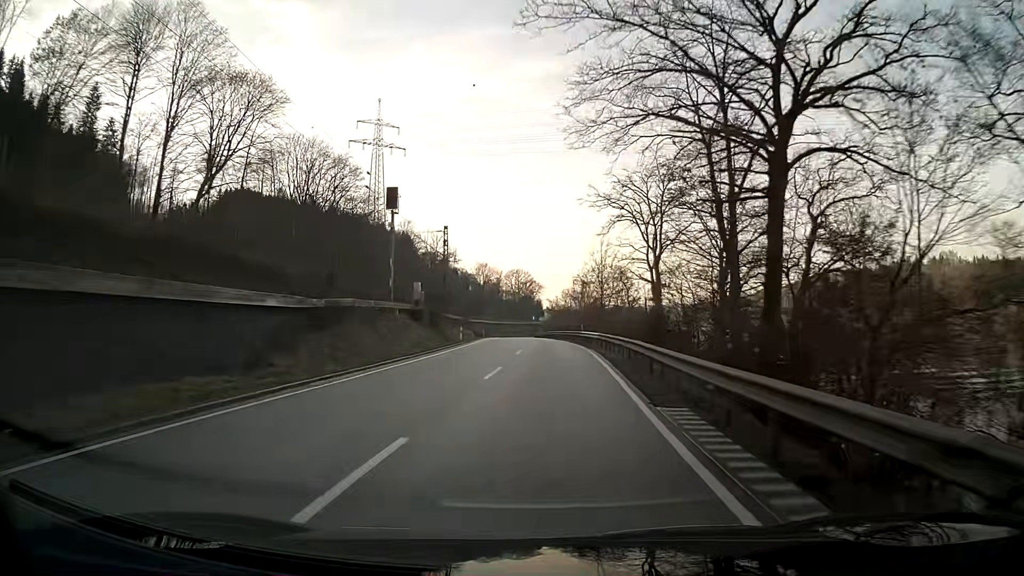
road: primary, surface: asphalt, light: Day
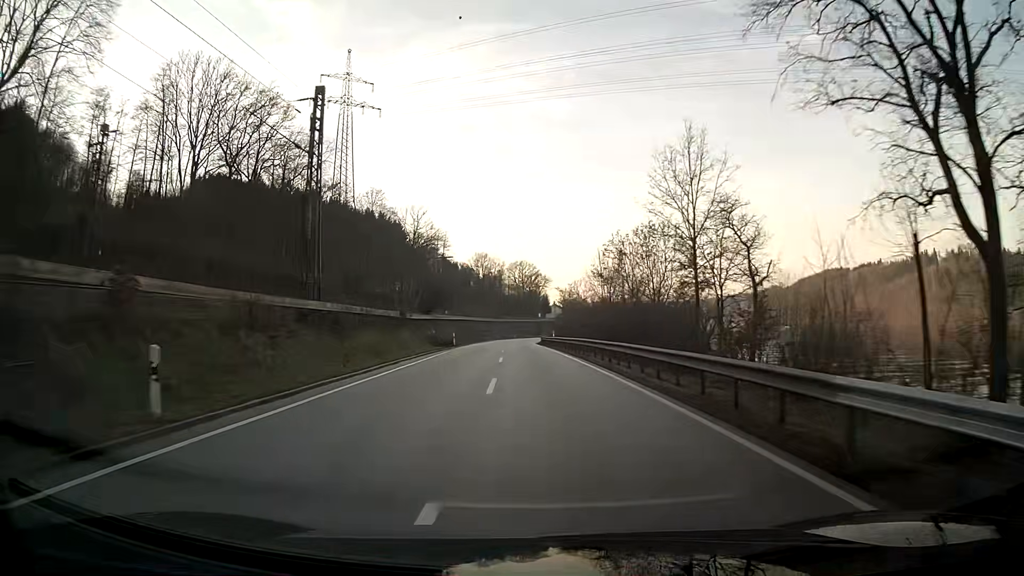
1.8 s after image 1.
(0.0, +38.5) m; 0°
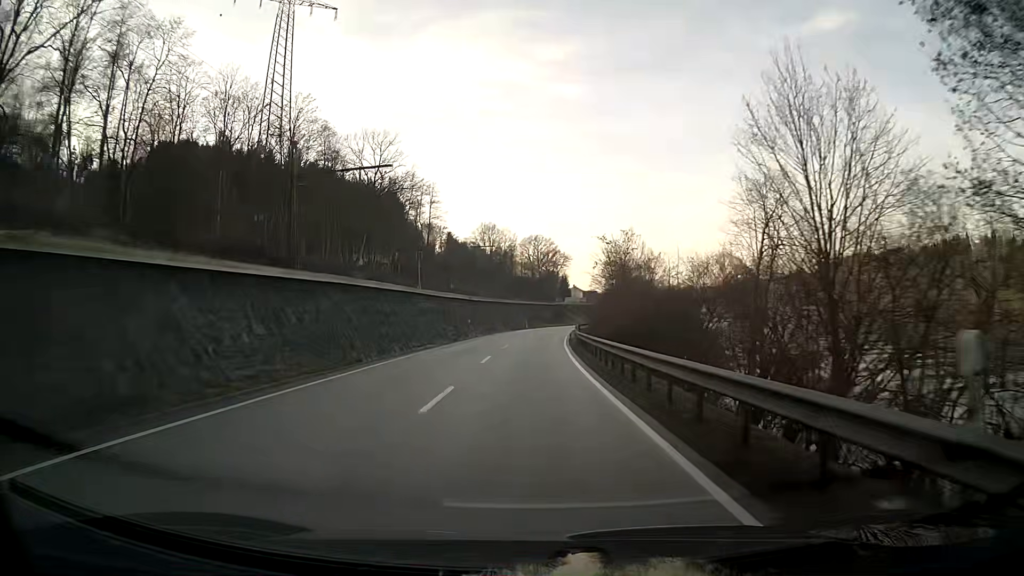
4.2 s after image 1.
(-0.8, +51.6) m; -1°
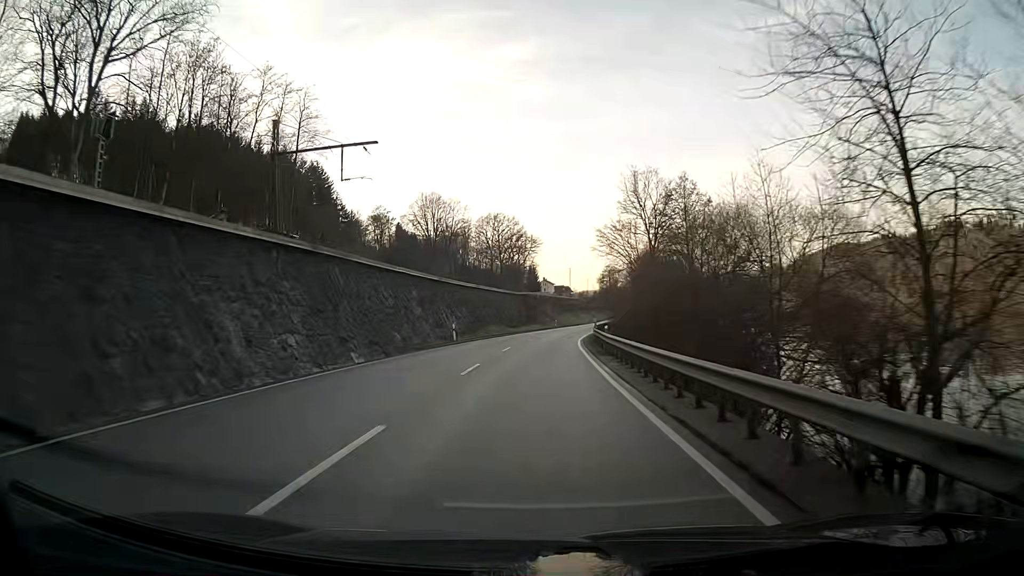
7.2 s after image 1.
(+1.6, +64.9) m; +3°
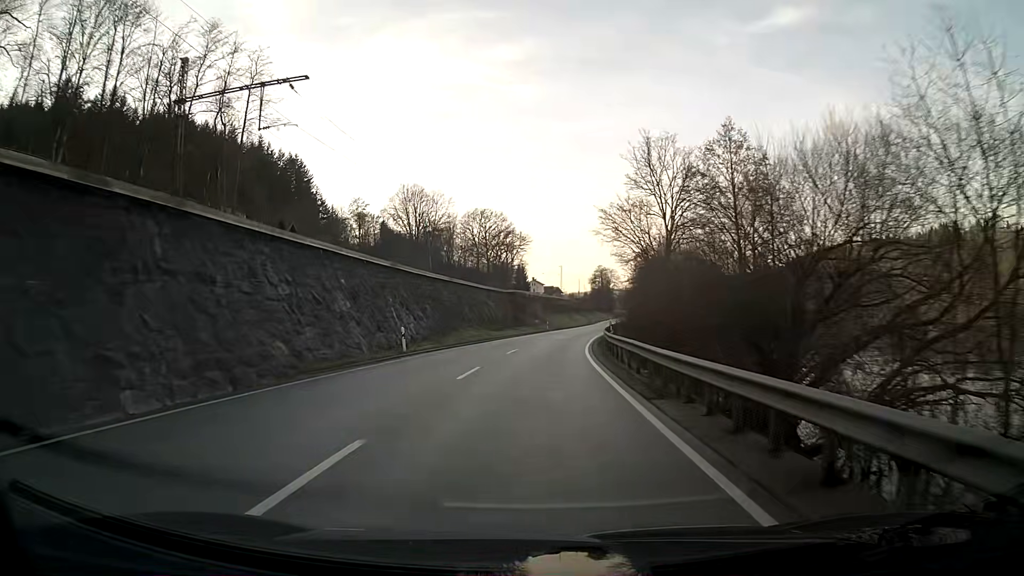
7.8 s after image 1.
(+0.1, +13.0) m; +1°
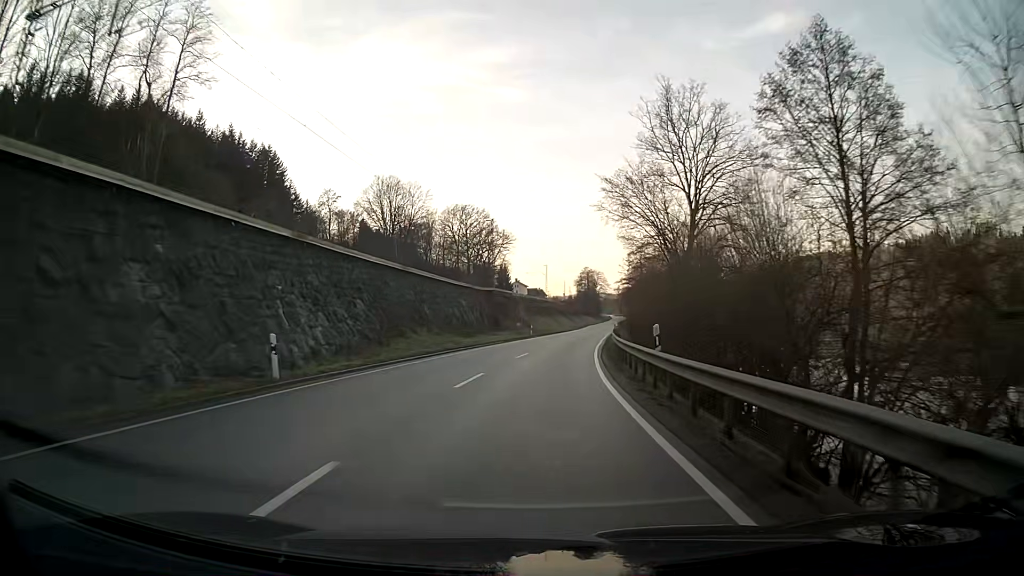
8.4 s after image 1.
(+0.1, +12.9) m; +1°
